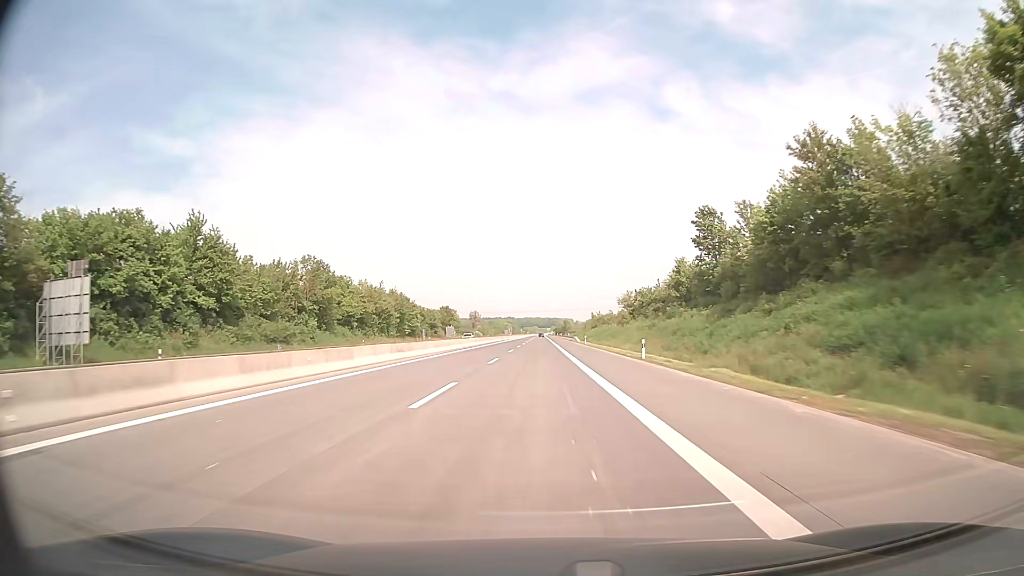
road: motorway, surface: asphalt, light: Day
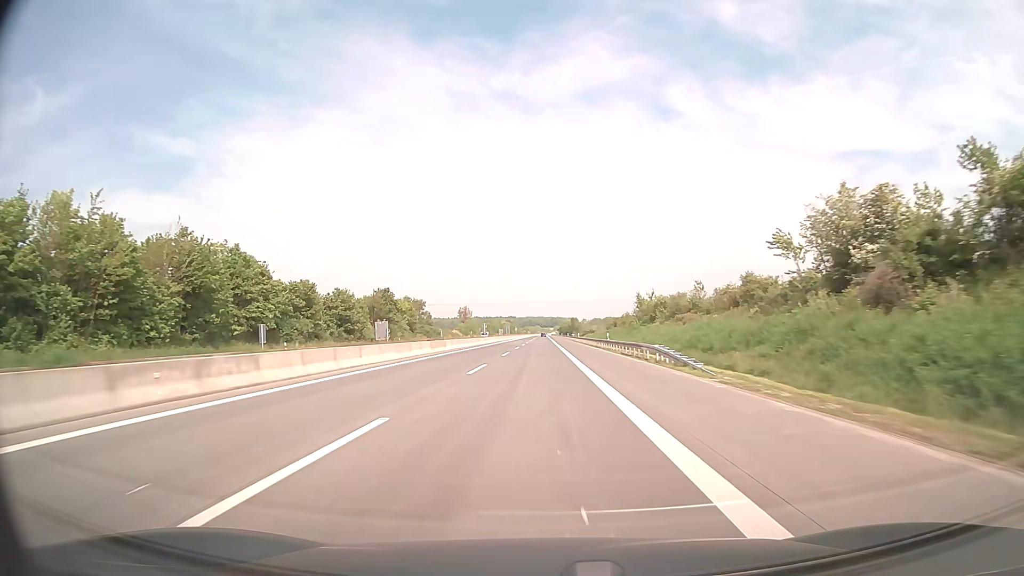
(-0.2, +79.5) m; 0°
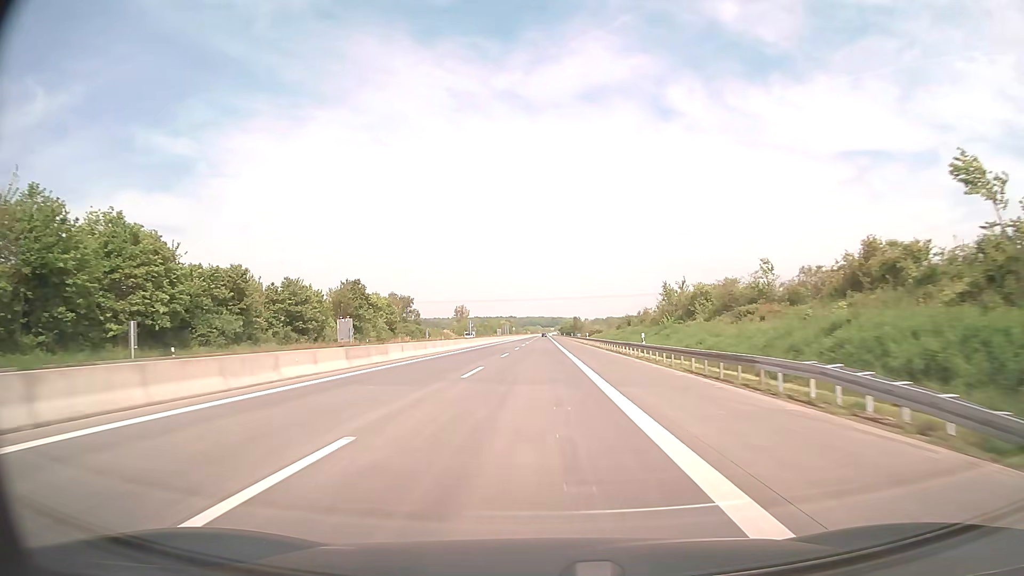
(0.0, +19.9) m; 0°
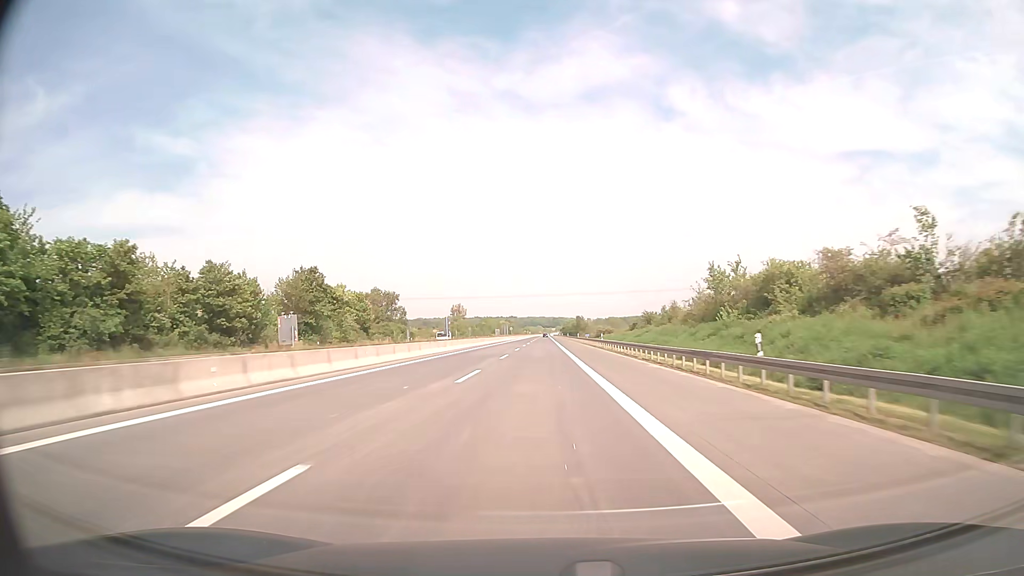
(0.0, +19.9) m; 0°
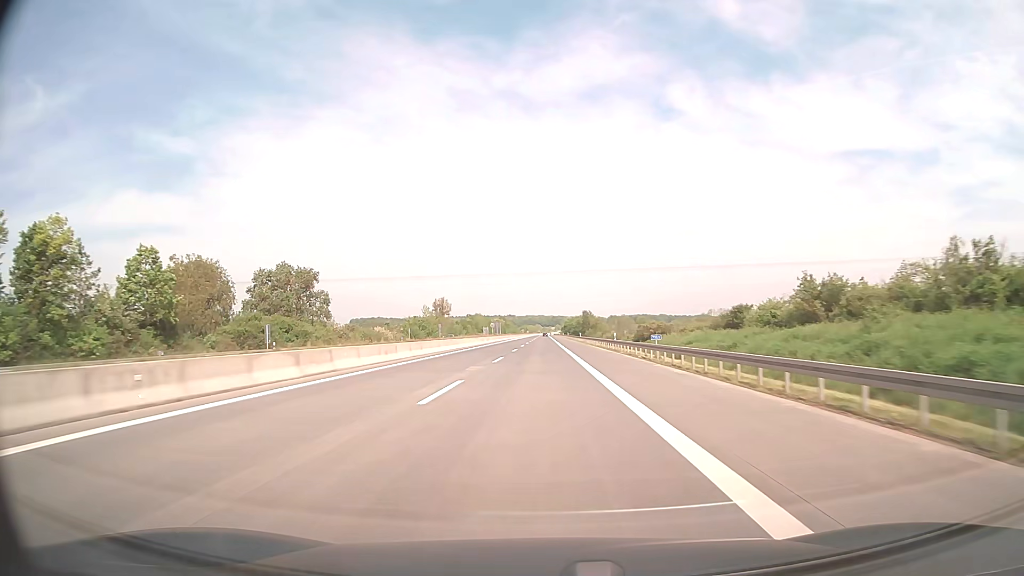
(-0.1, +59.6) m; 0°
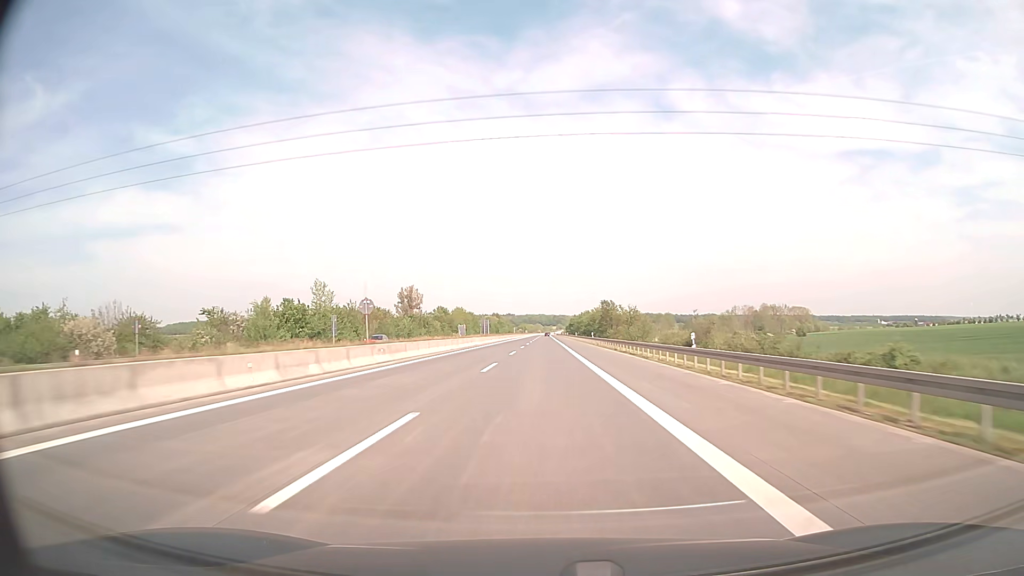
(-0.1, +79.4) m; 0°
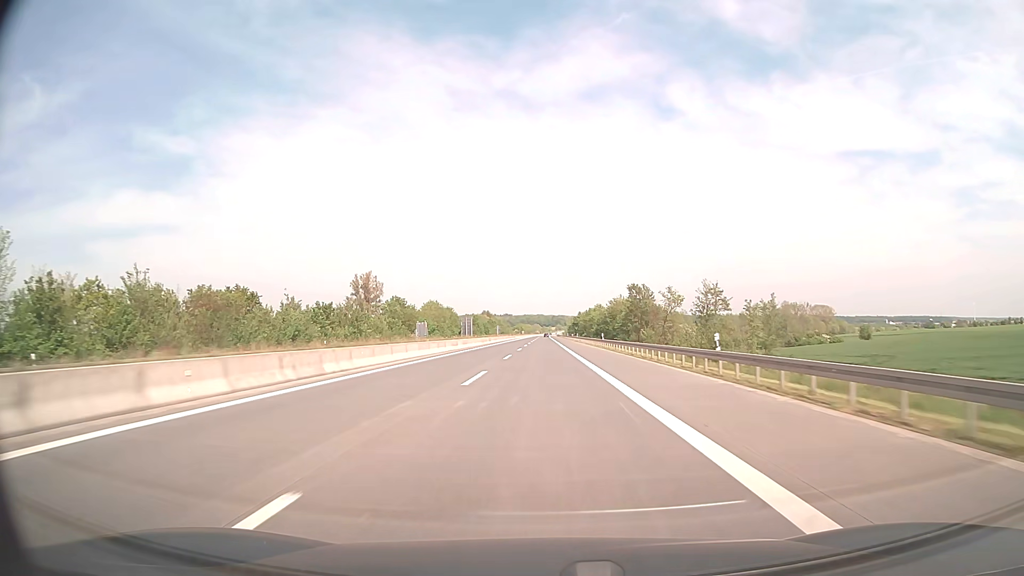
(+0.1, +59.5) m; 0°
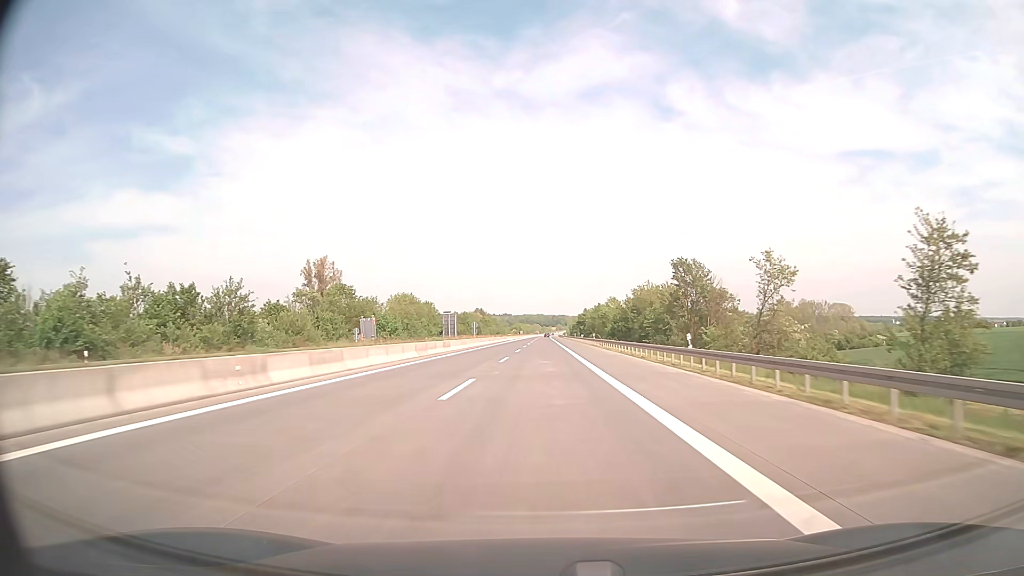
(+0.1, +39.6) m; 0°
(0, +10) (0, +20) (0, +30) (0, +40) (0, +50) (0, +60) (0, +70) (0, +80) (0, +90) (0, +100) m
